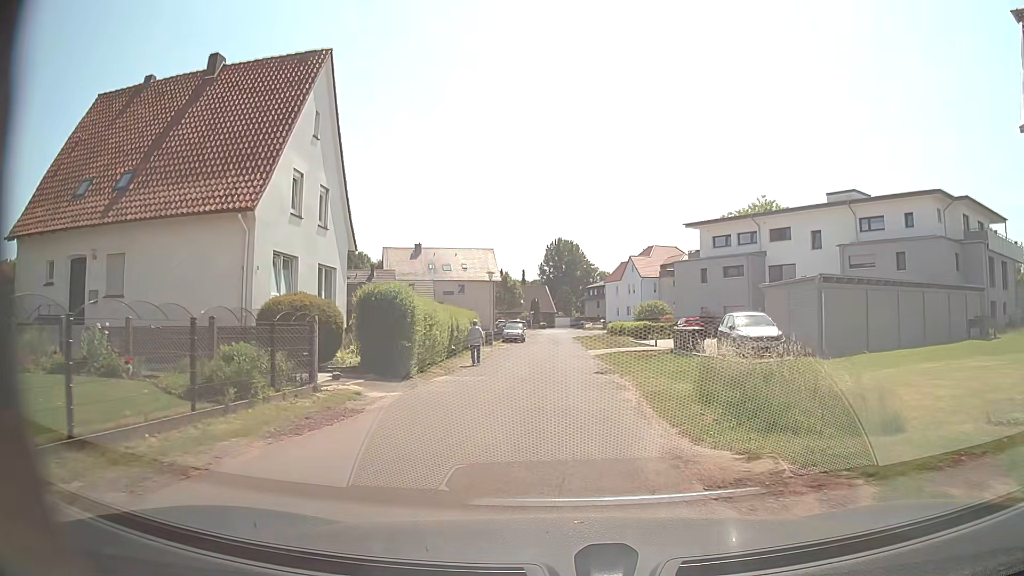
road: residential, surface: asphalt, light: Day
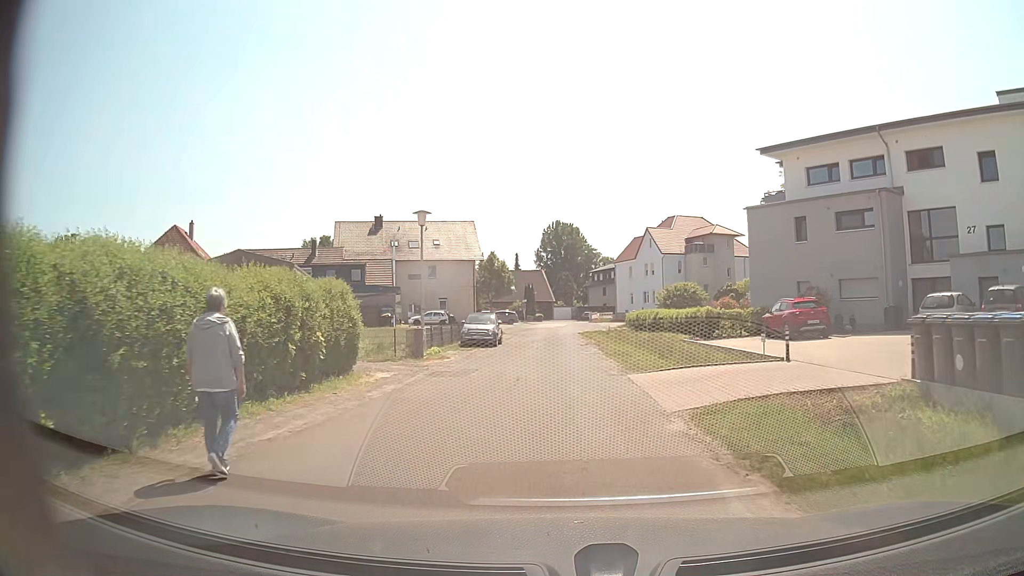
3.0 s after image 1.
(+0.3, +22.0) m; +1°
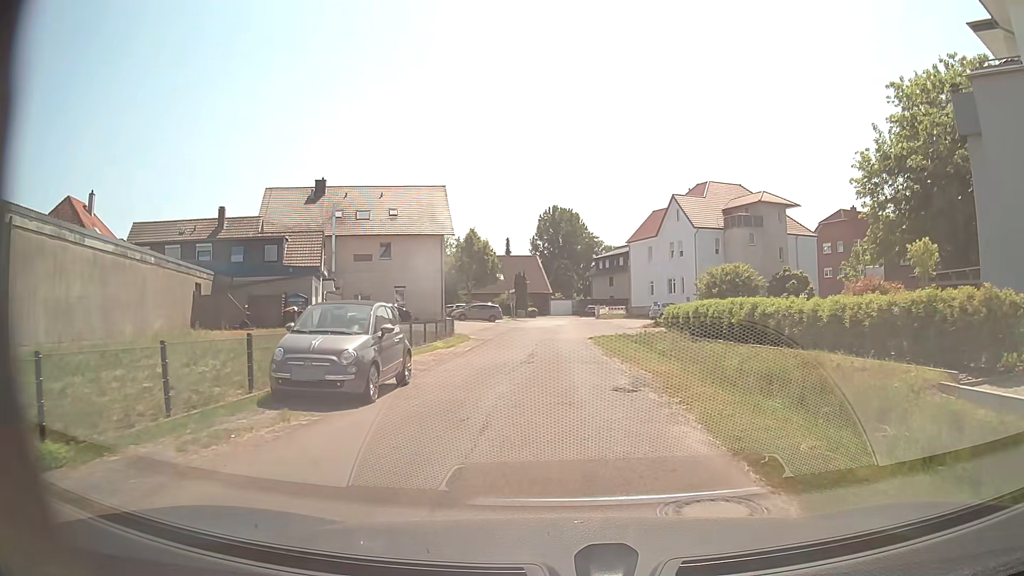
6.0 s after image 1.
(-0.2, +20.1) m; 0°
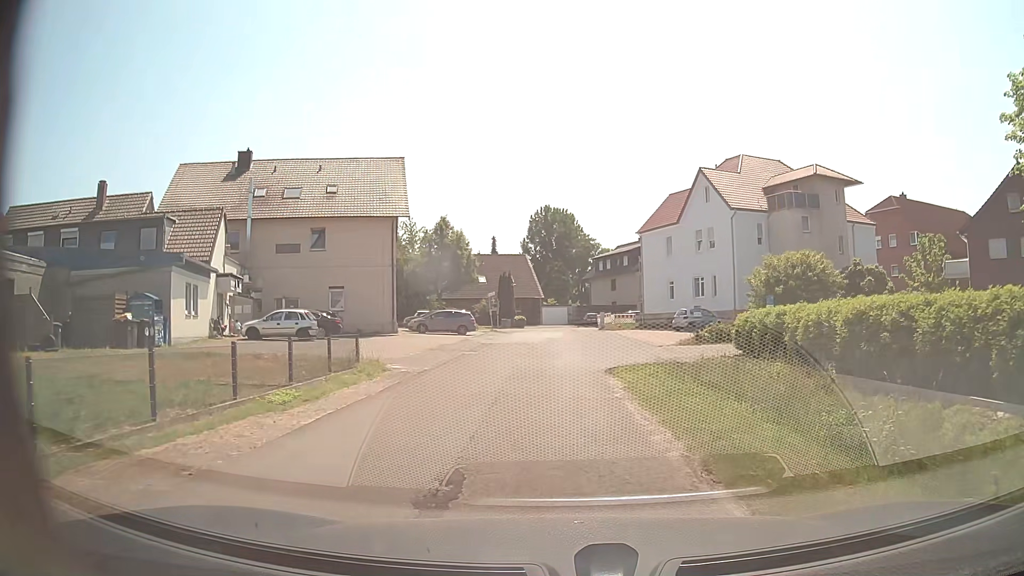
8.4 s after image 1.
(-0.1, +15.0) m; -1°
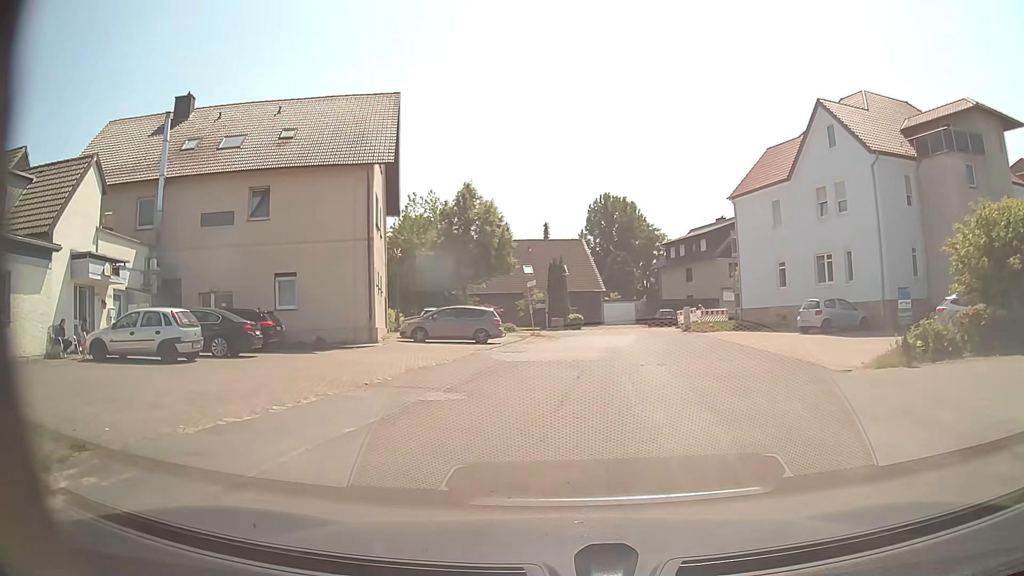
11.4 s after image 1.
(+0.2, +14.9) m; -4°
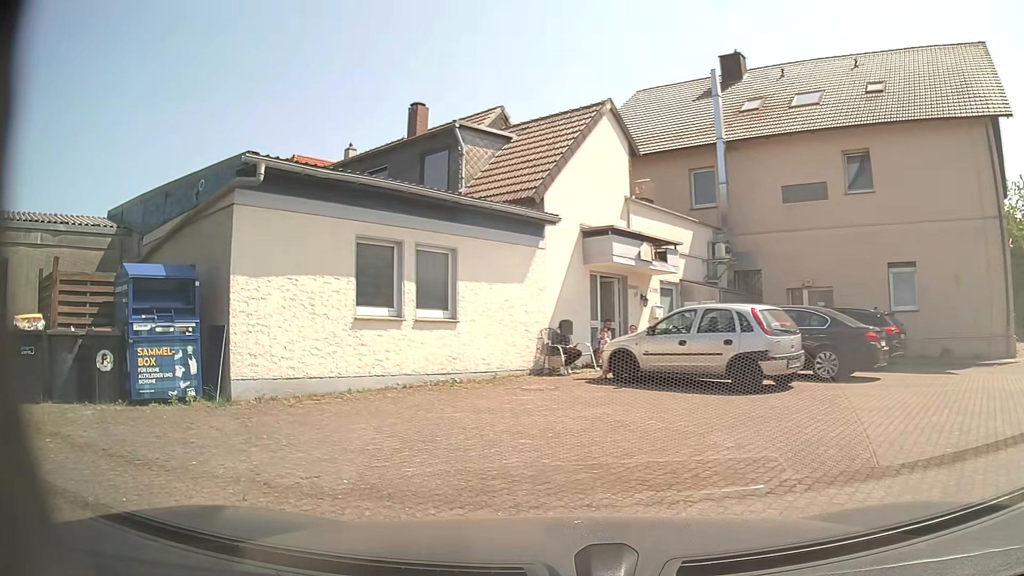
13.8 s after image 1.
(-2.5, +6.4) m; -48°
